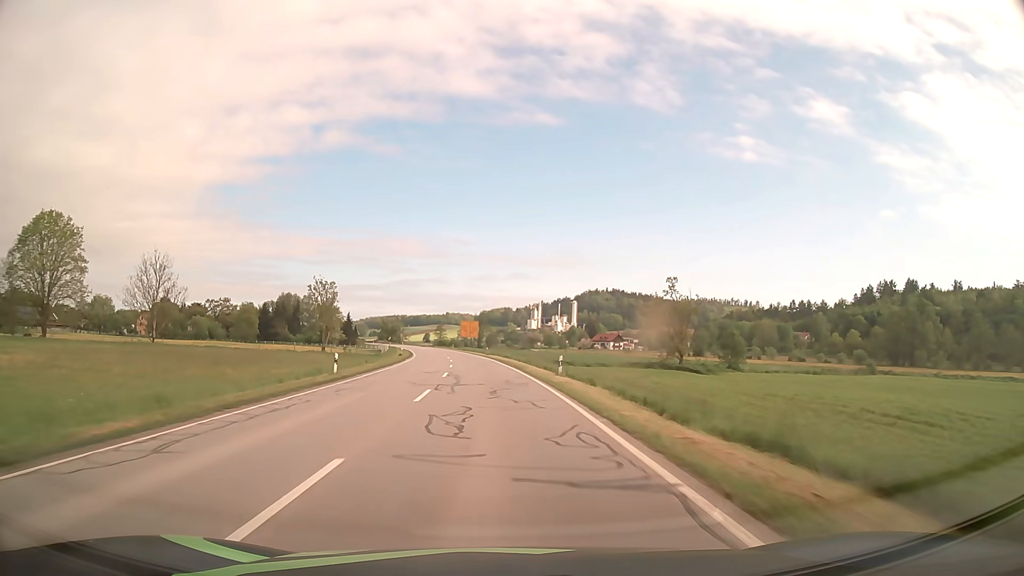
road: secondary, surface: asphalt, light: Day
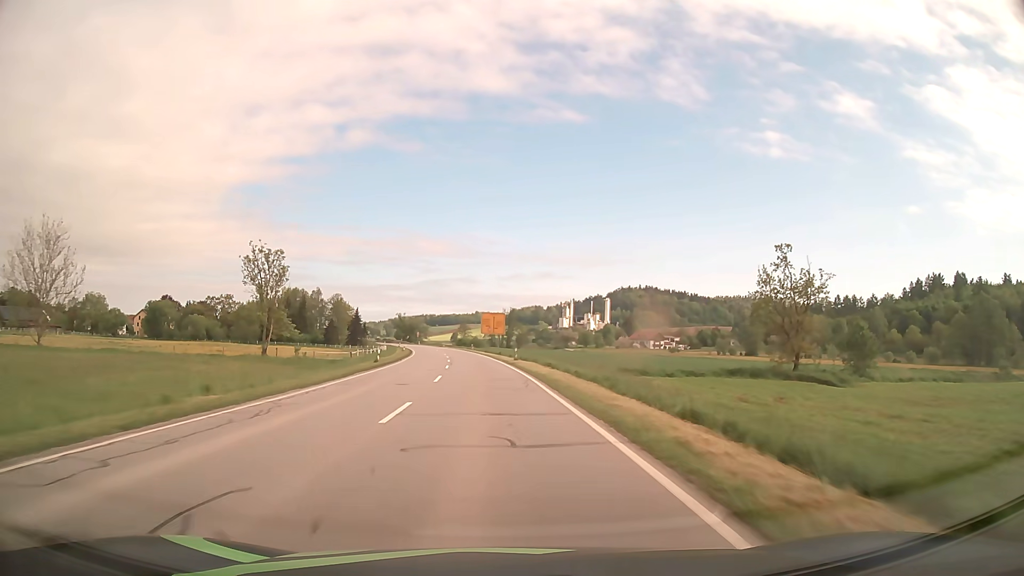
(-0.6, +28.6) m; -3°
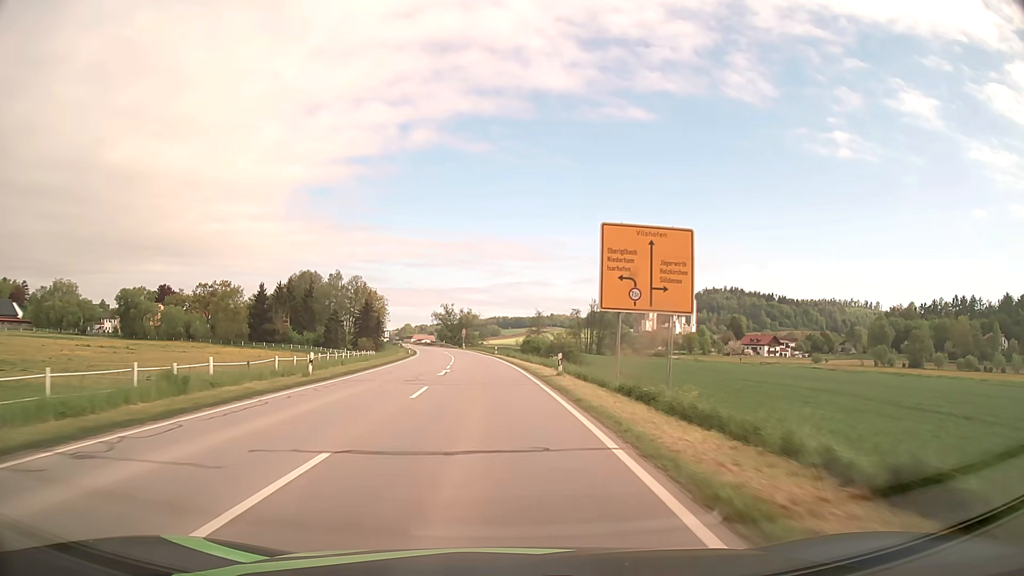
(-3.8, +67.8) m; -6°
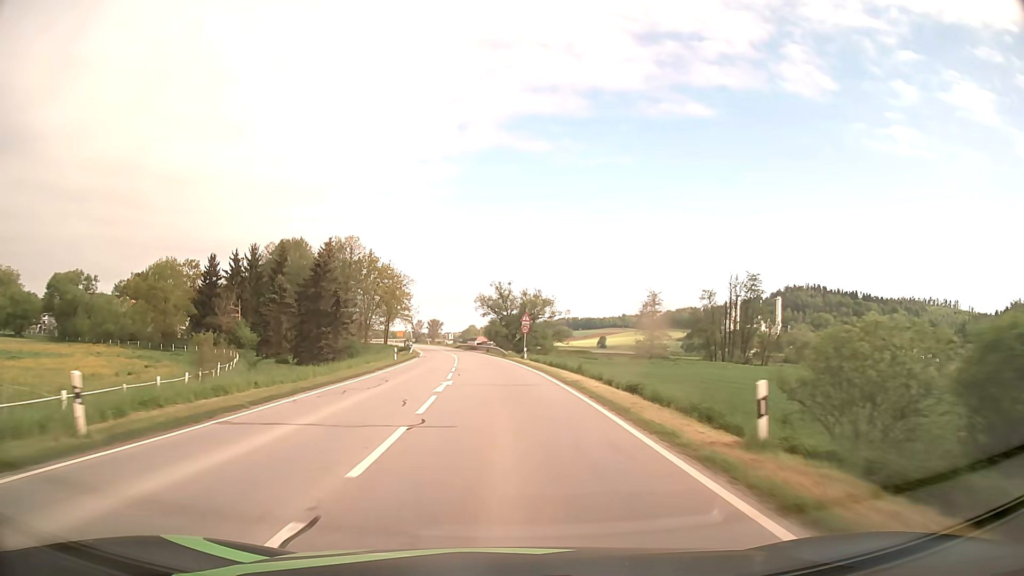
(-3.3, +63.4) m; -6°
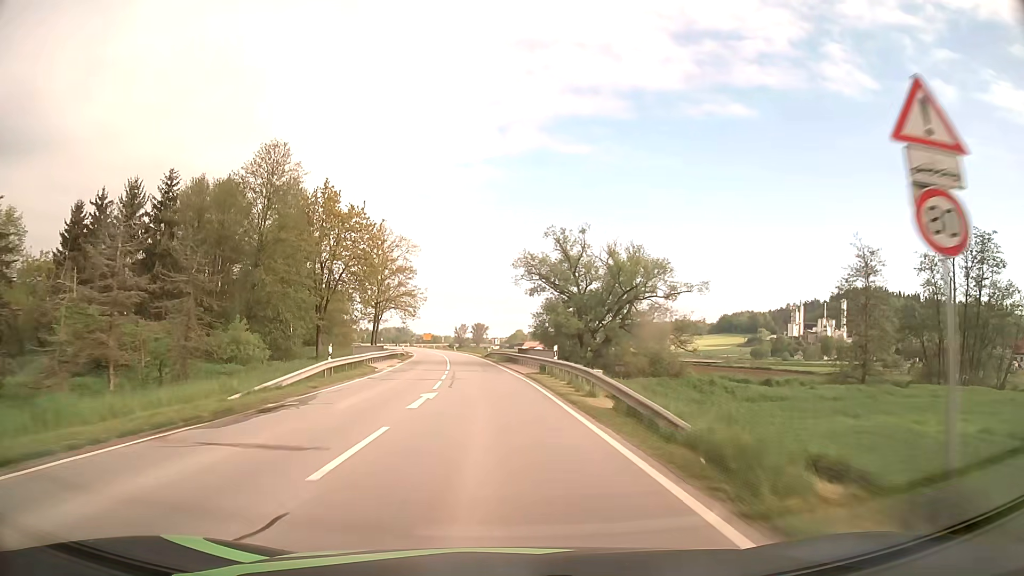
(-1.5, +49.3) m; -4°
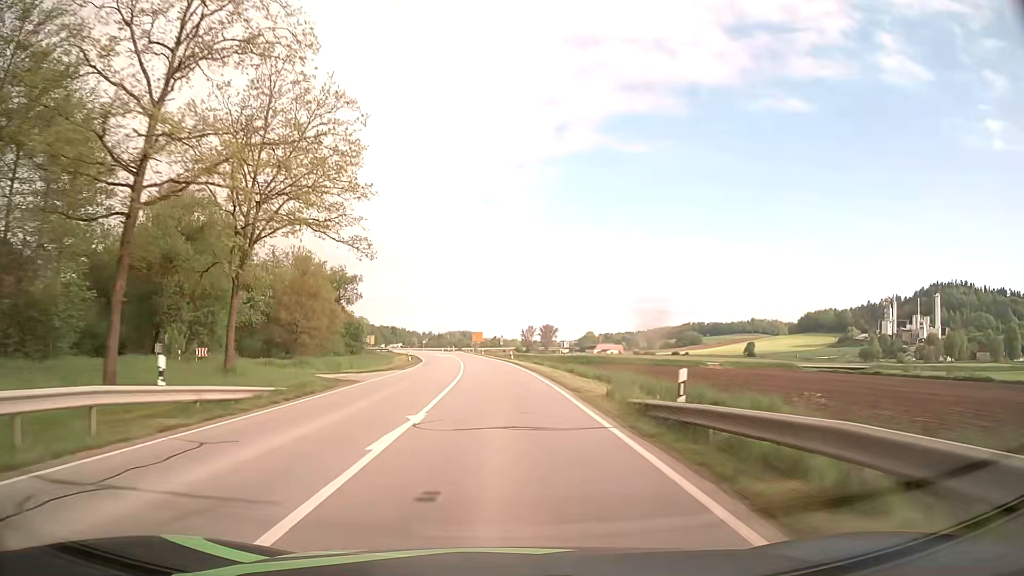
(-3.5, +61.7) m; -6°
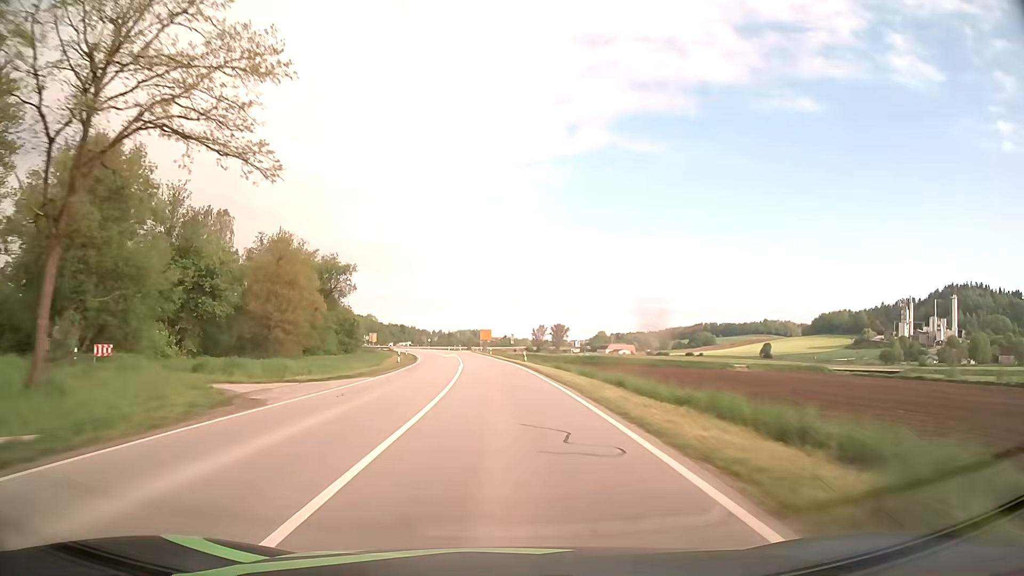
(0.0, +12.4) m; -1°
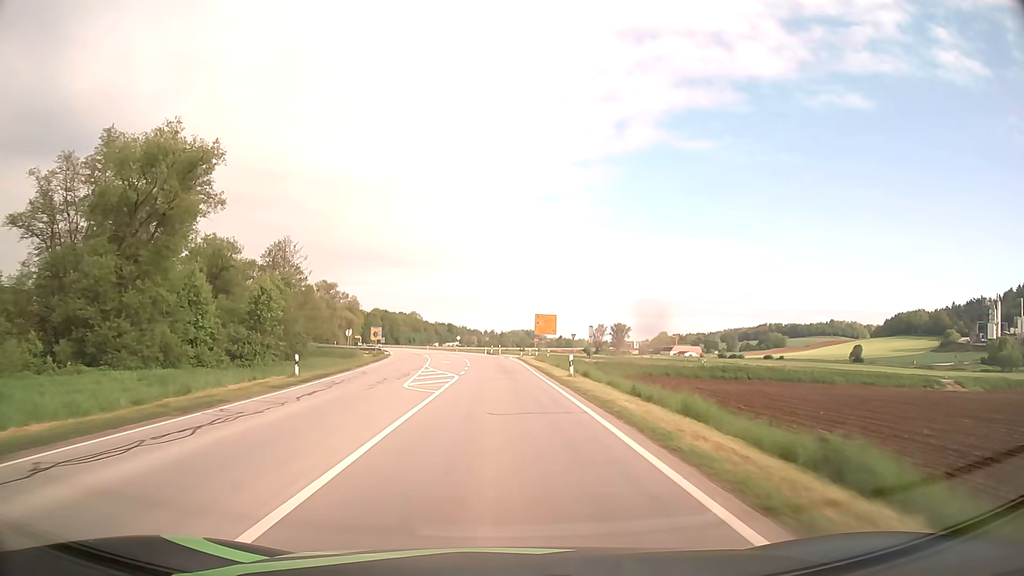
(-2.4, +62.7) m; -5°
(0, +10) (0, +20) (-1, +30) (-1, +40) (-1, +50) (-2, +60) (-3, +70) (-4, +80) (-5, +90) (-7, +100) m
